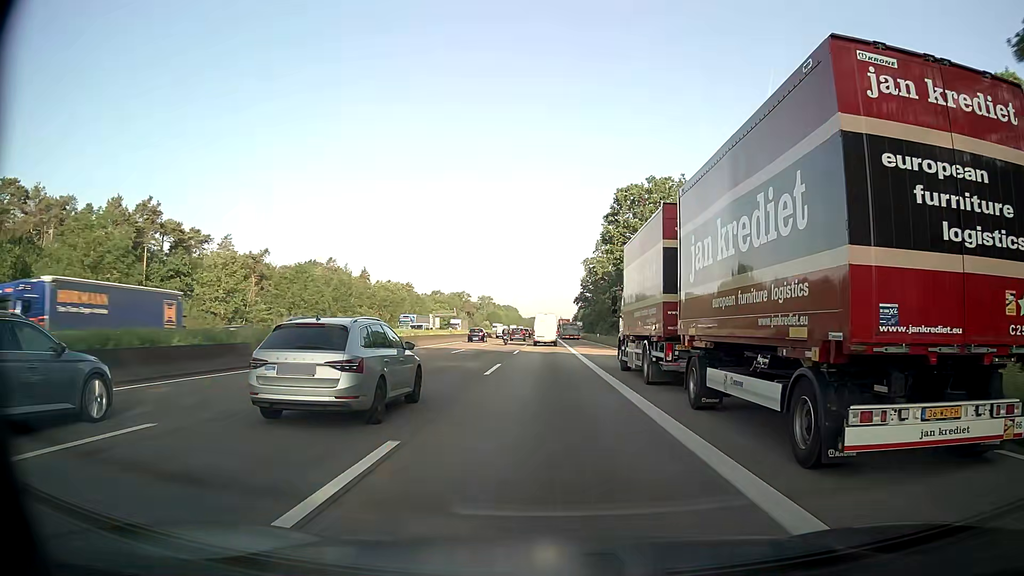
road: motorway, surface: asphalt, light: Day
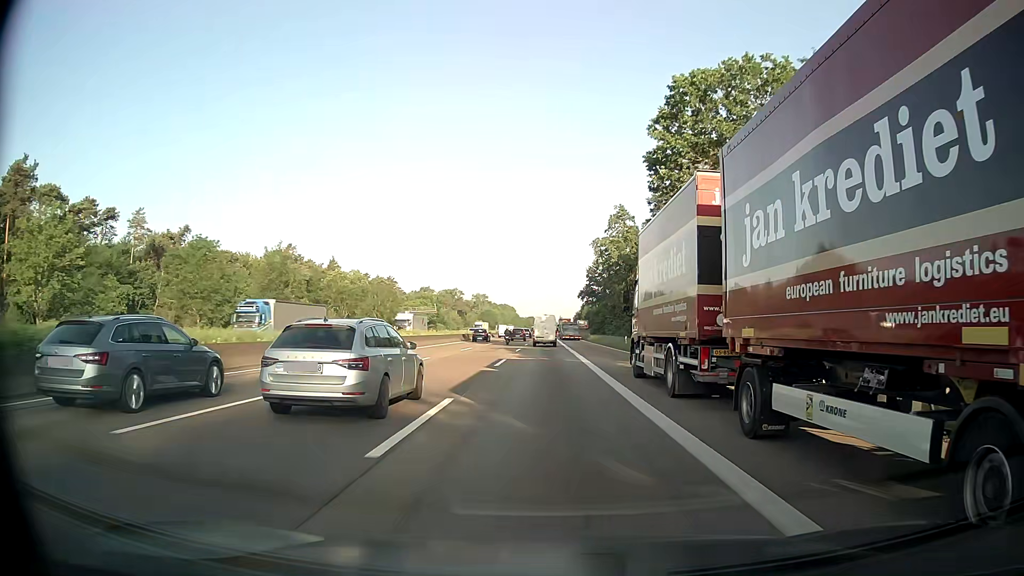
(0.0, +31.1) m; 0°
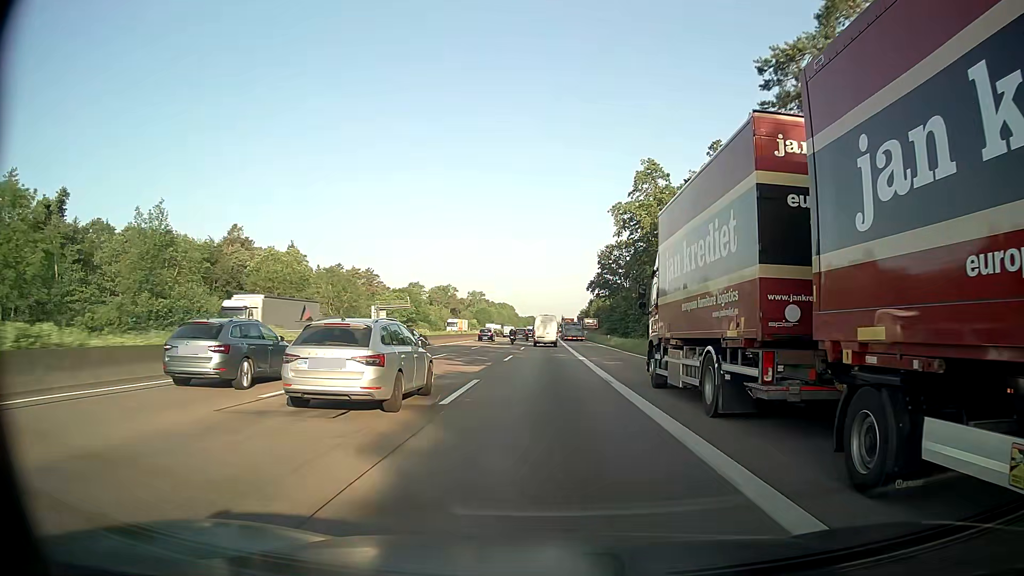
(0.0, +31.2) m; 0°
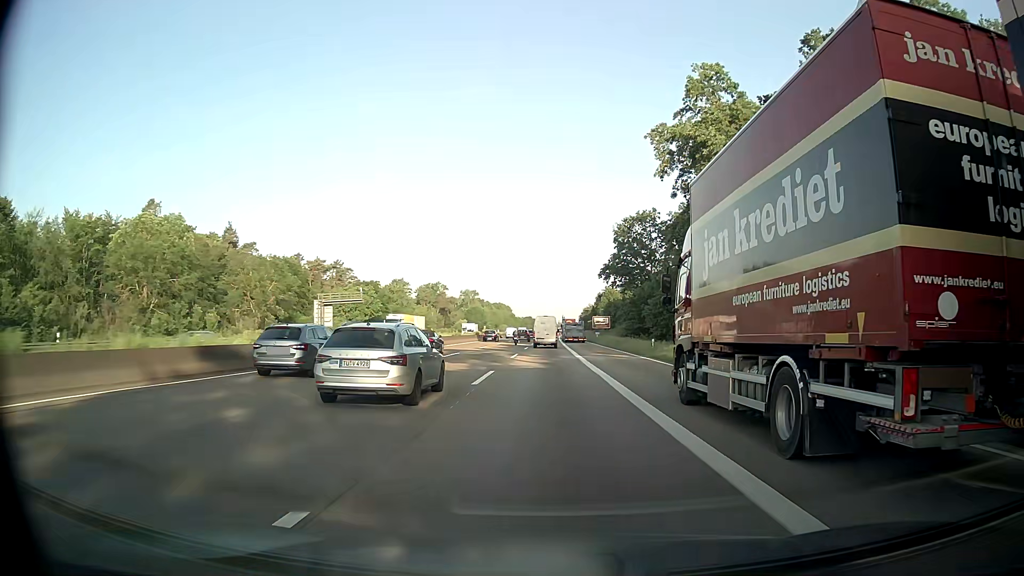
(0.0, +31.2) m; 0°
(0, +10) (0, +20) (0, +30) (0, +40) (0, +50) (0, +60) (0, +70) (0, +80) (0, +90) (0, +100) m
